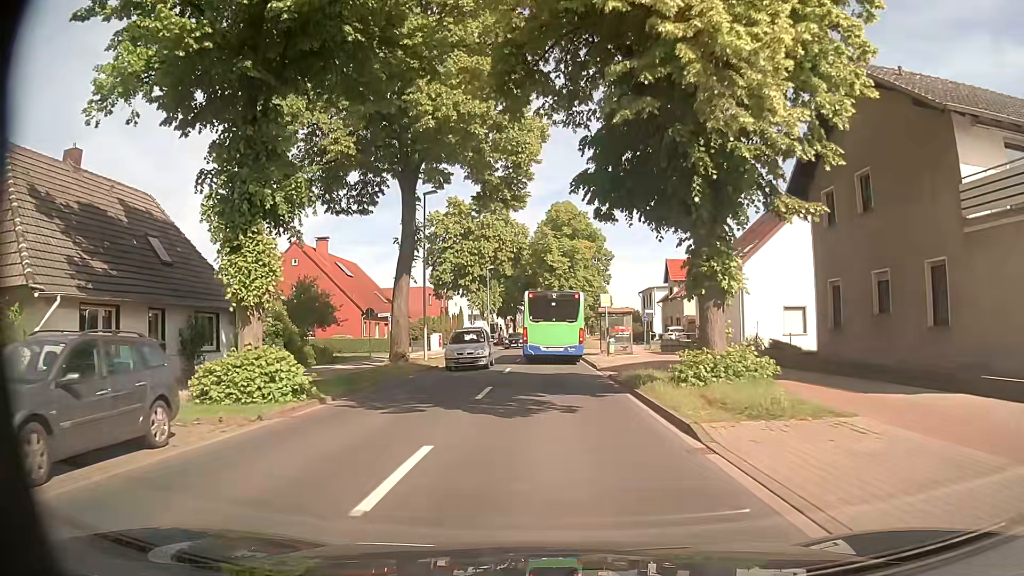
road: secondary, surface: asphalt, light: Day
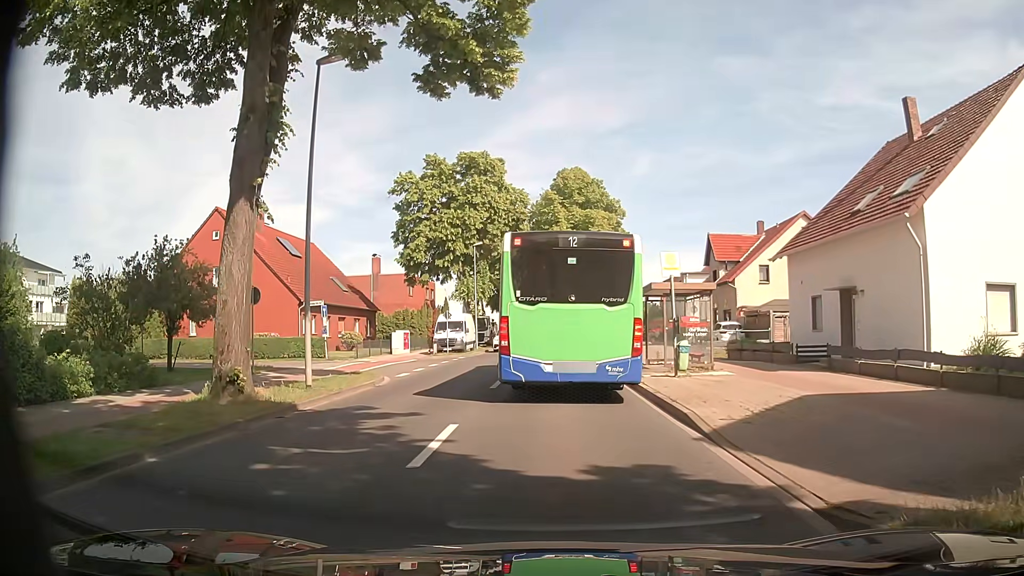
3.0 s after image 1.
(-0.1, +15.8) m; 0°
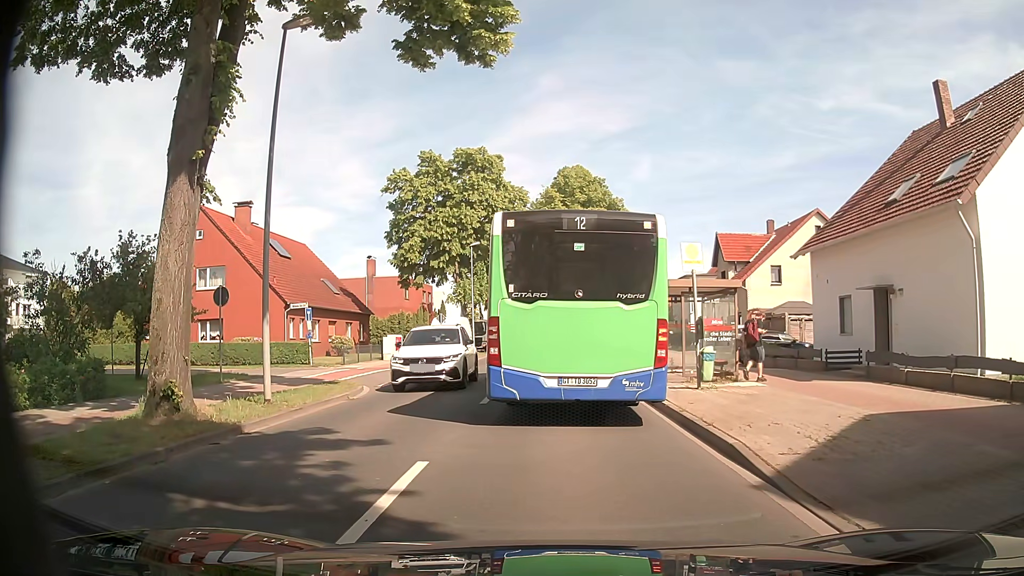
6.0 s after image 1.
(0.0, +2.4) m; -1°
